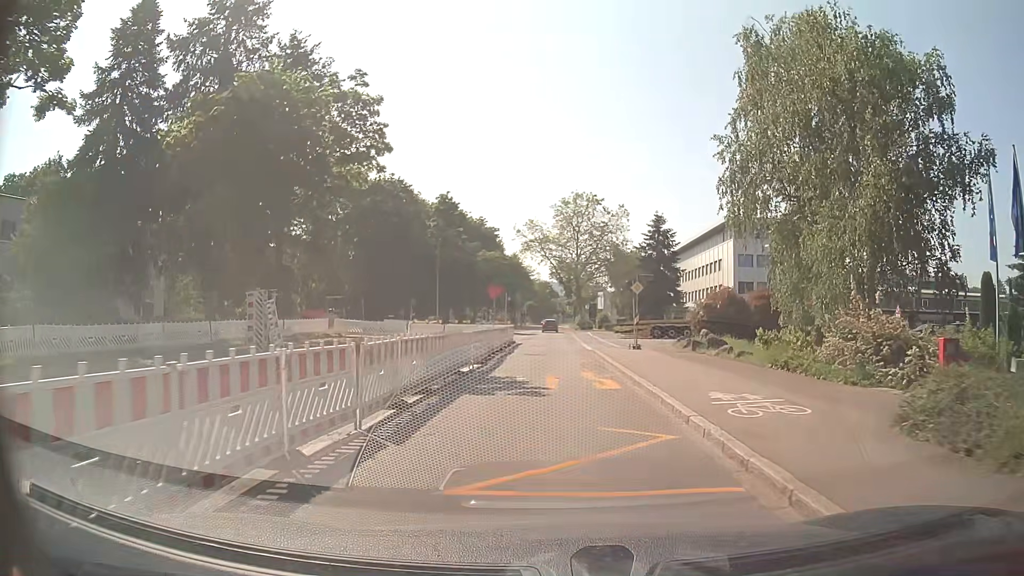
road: tertiary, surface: asphalt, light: Day
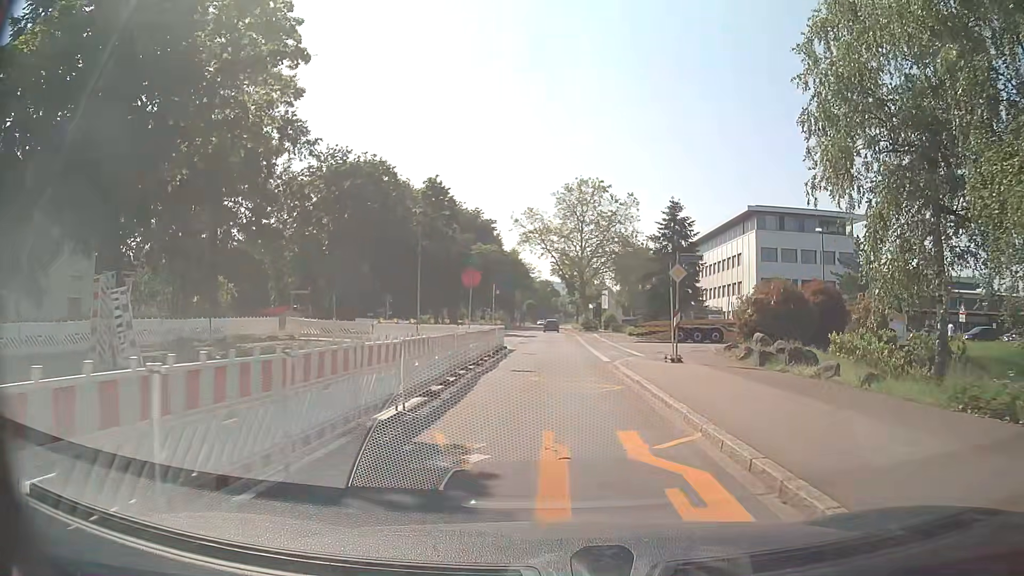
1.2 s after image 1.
(0.0, +9.0) m; 0°
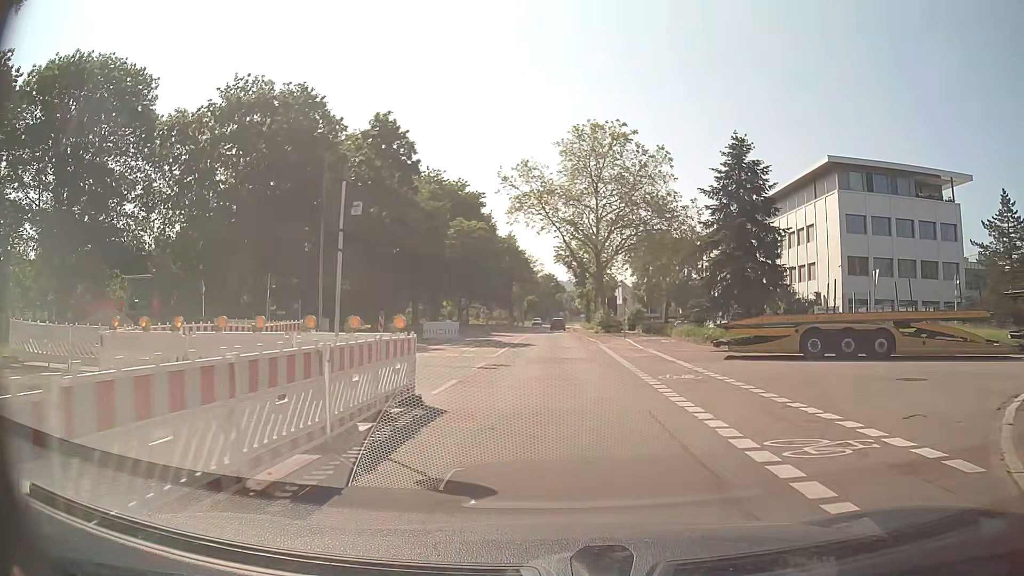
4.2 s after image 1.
(-0.1, +22.7) m; -1°
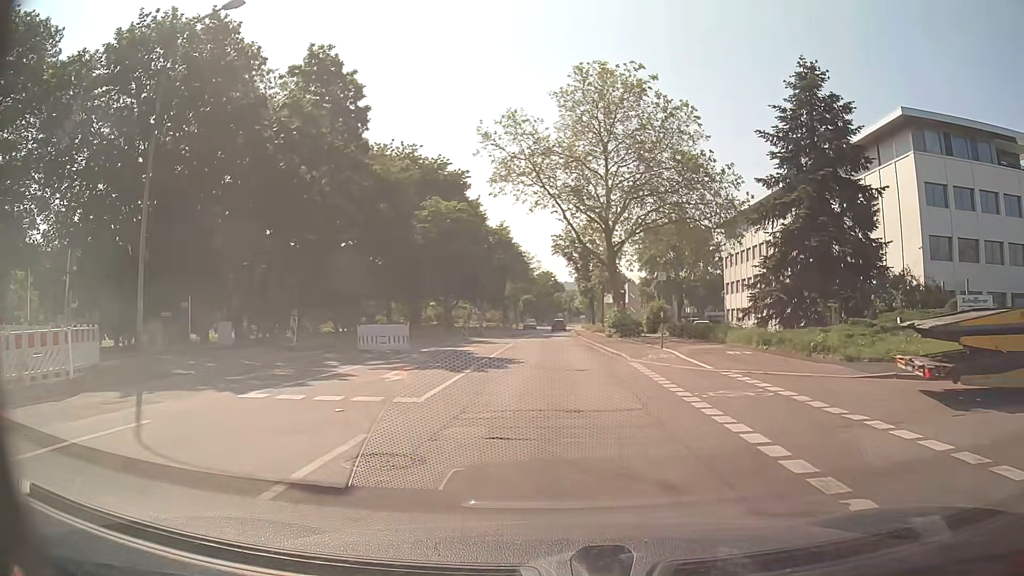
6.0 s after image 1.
(+0.1, +13.5) m; +1°
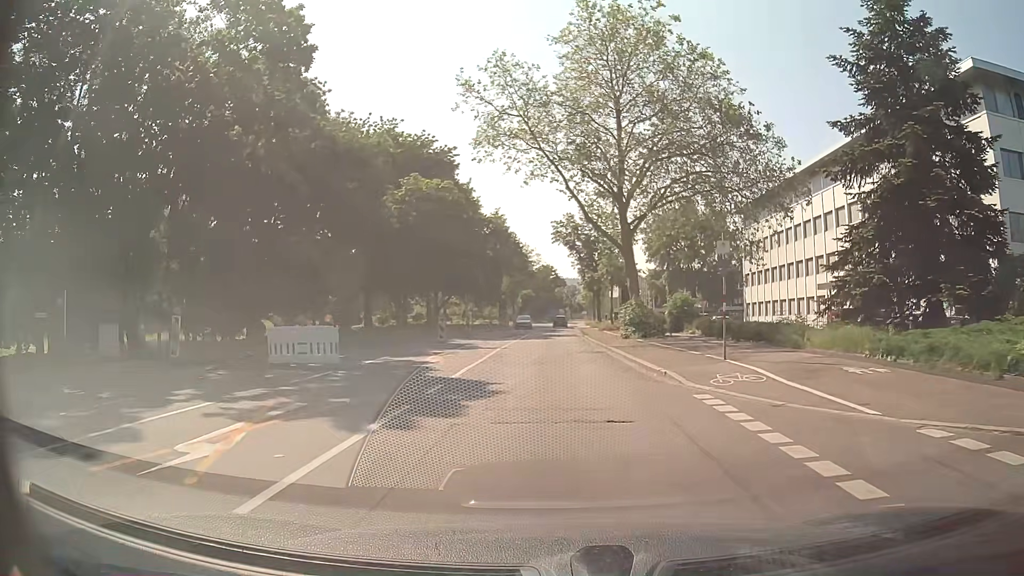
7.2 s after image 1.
(0.0, +9.0) m; 0°
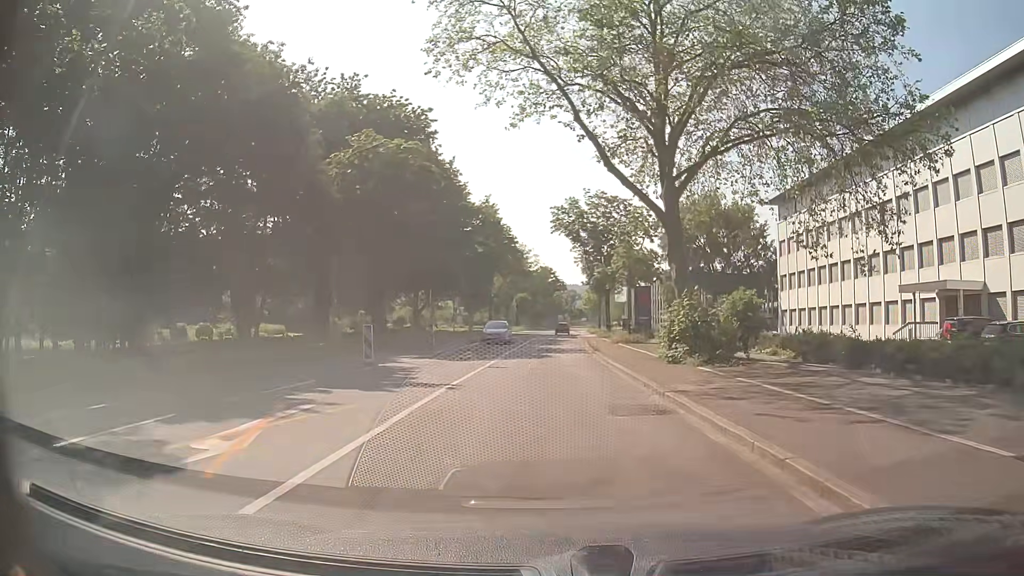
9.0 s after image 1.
(-0.1, +13.3) m; 0°
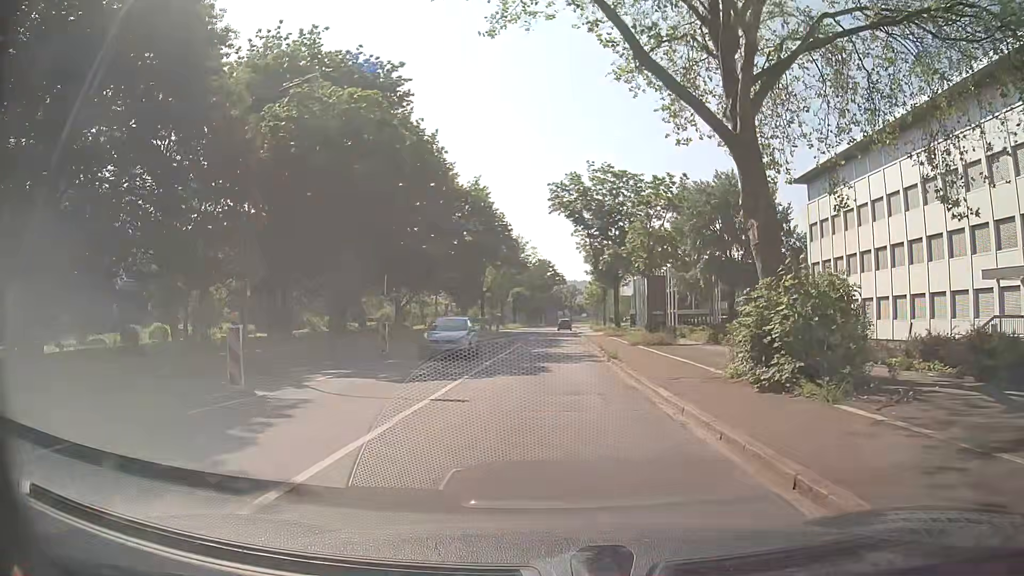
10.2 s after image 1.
(0.0, +8.9) m; +1°
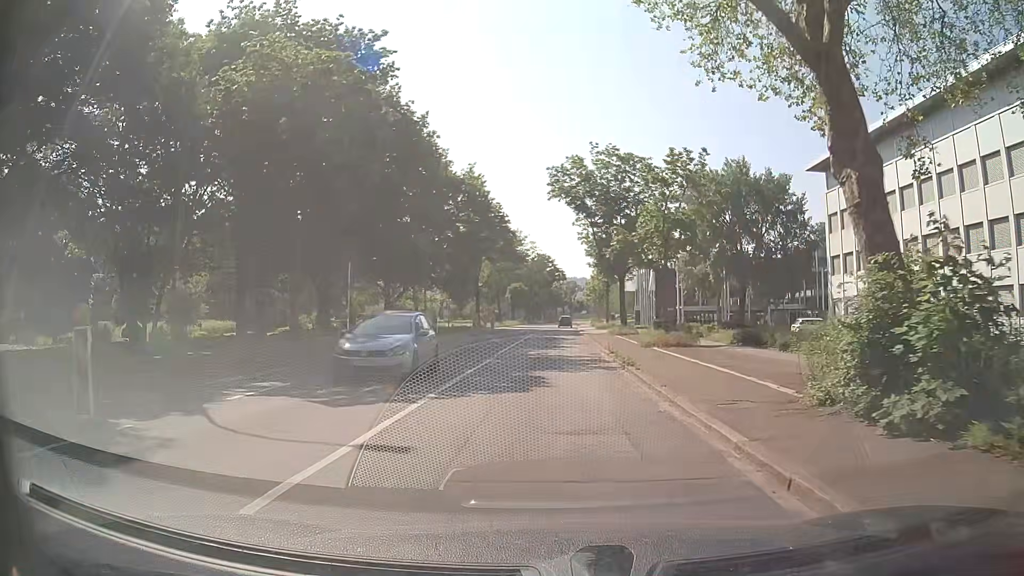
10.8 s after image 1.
(-0.1, +4.5) m; -2°
